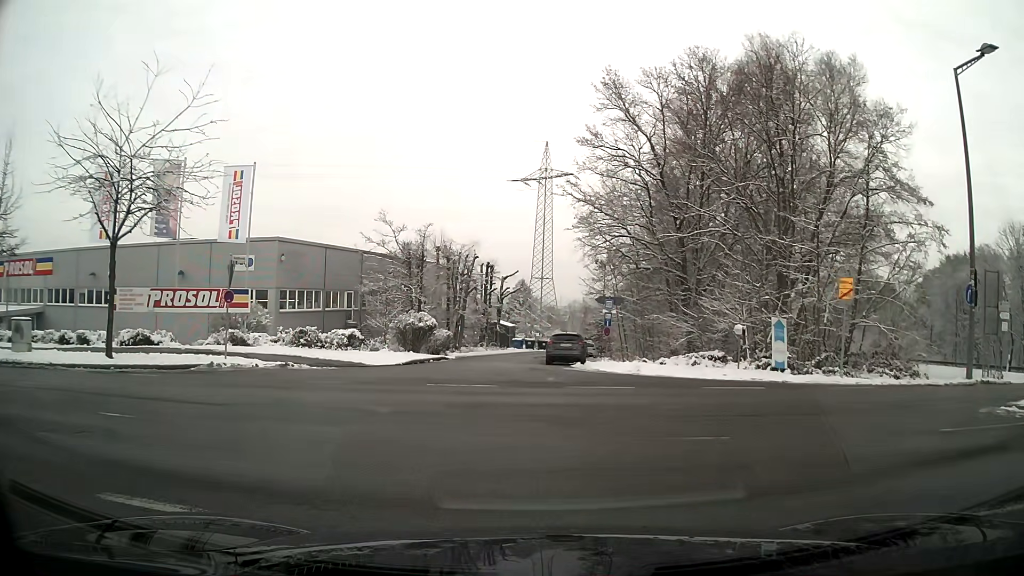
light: Day
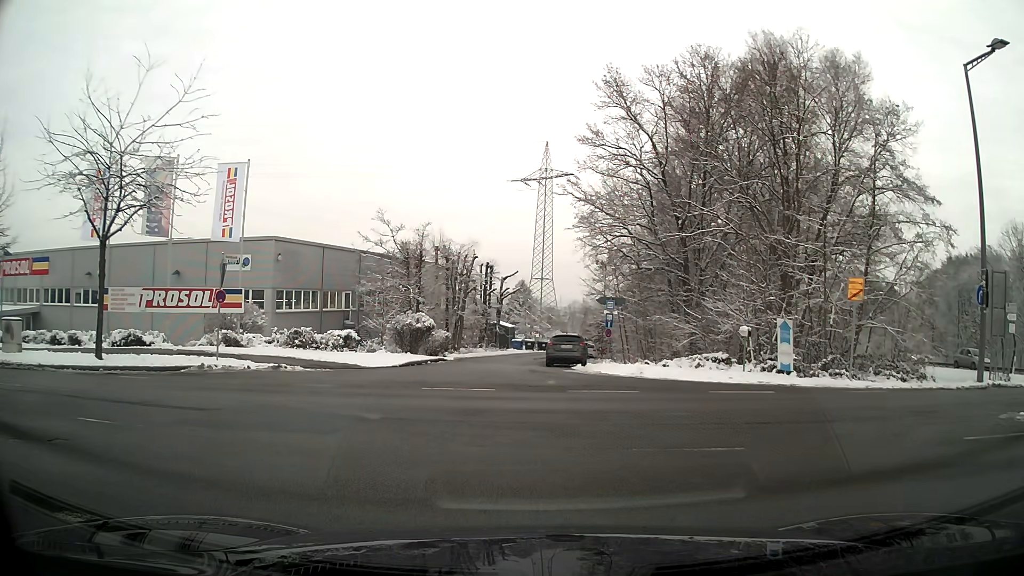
(0.0, +0.7) m; 0°
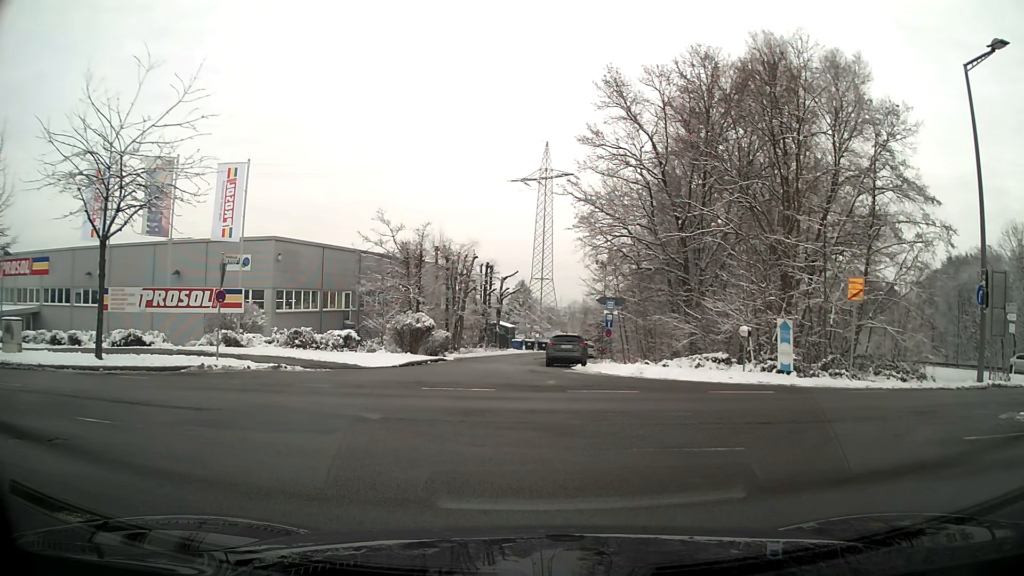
(0.0, 0.0) m; 0°
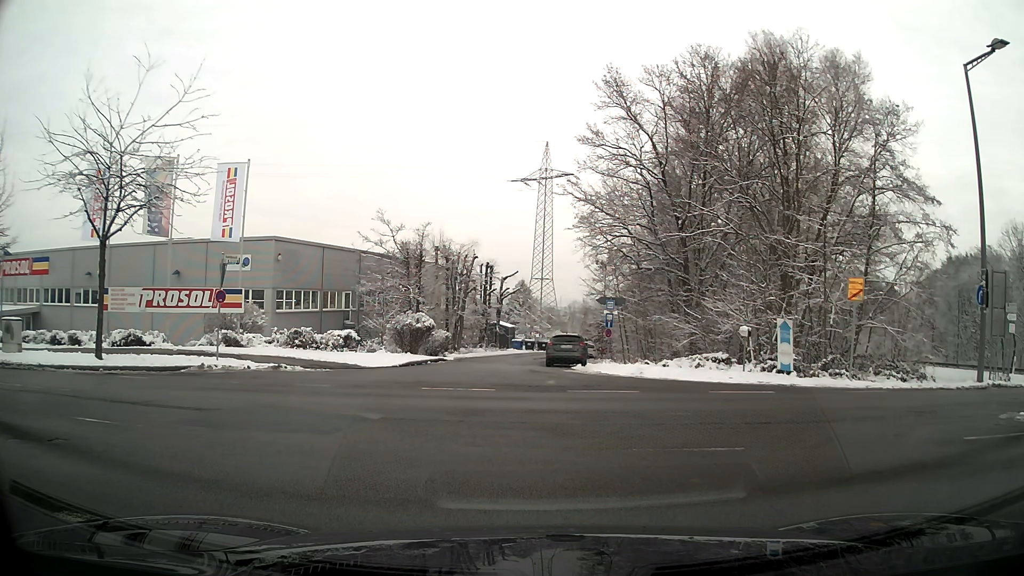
(0.0, 0.0) m; 0°
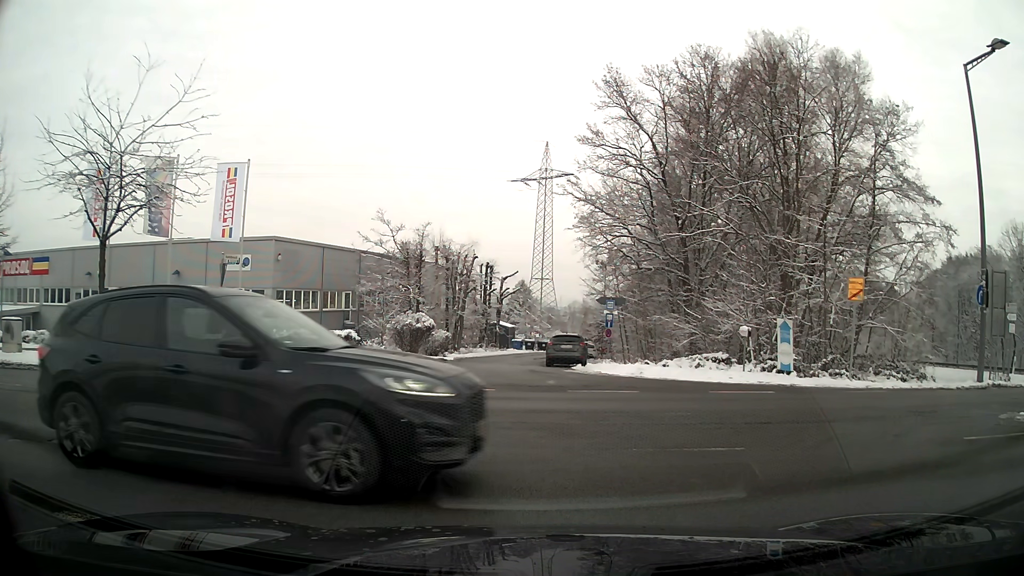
(0.0, 0.0) m; 0°
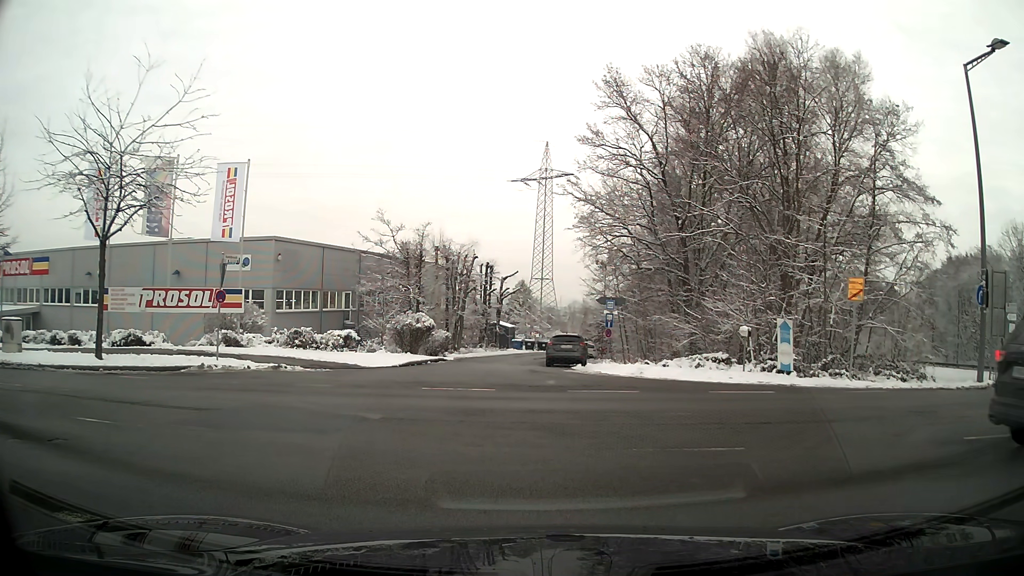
(0.0, 0.0) m; 0°
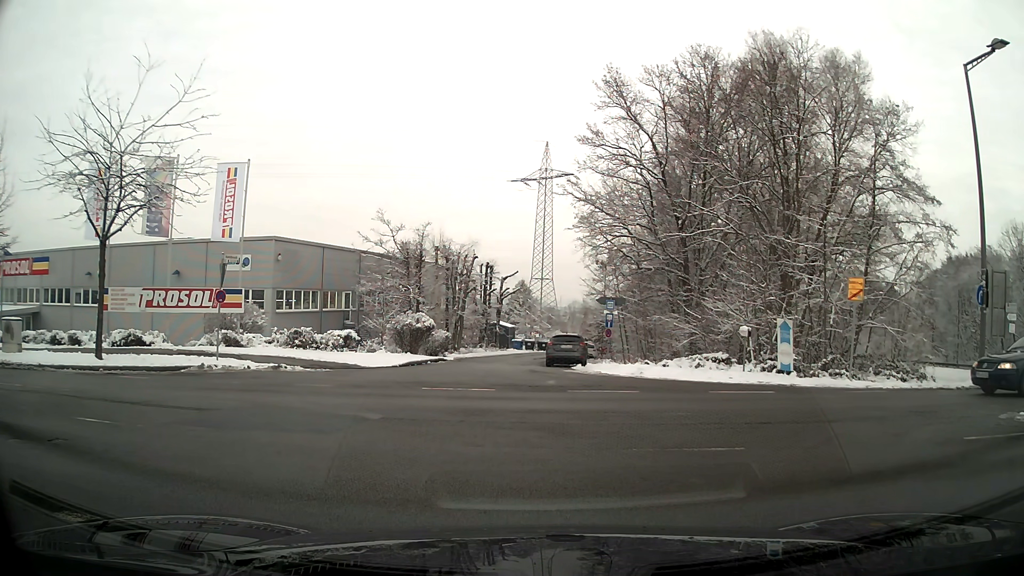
(0.0, 0.0) m; 0°
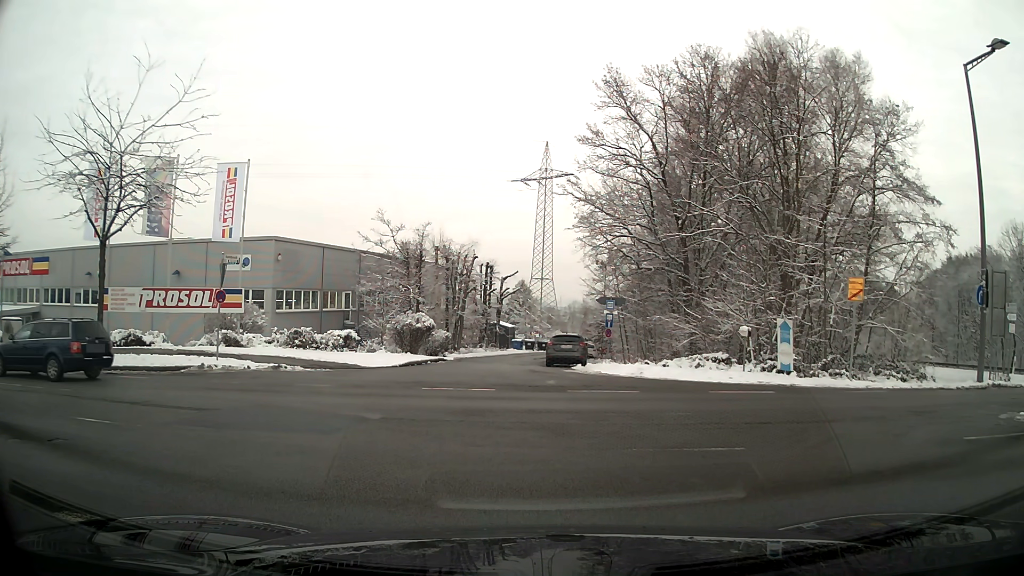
(0.0, 0.0) m; 0°
